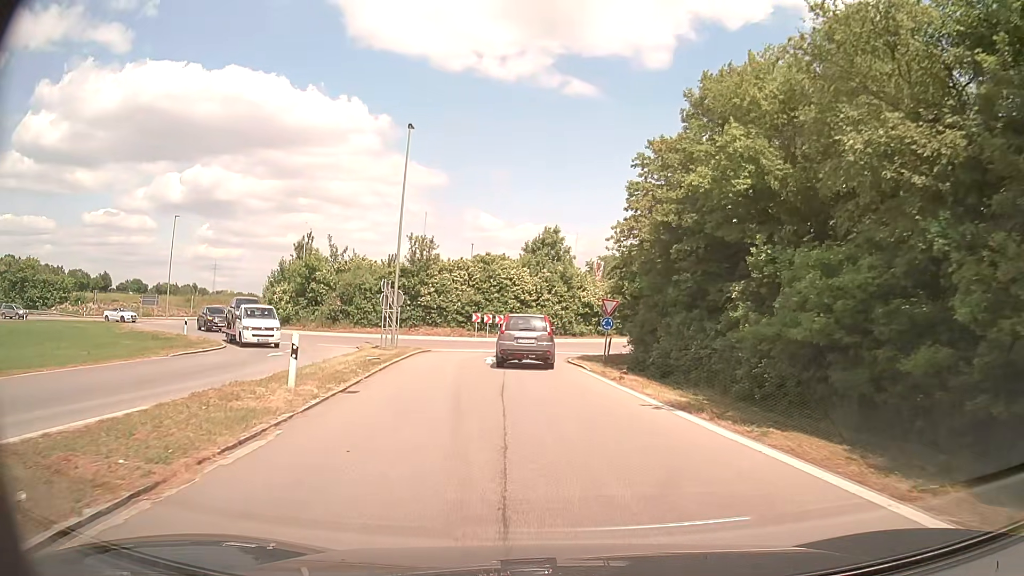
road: trunk_link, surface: asphalt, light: Day
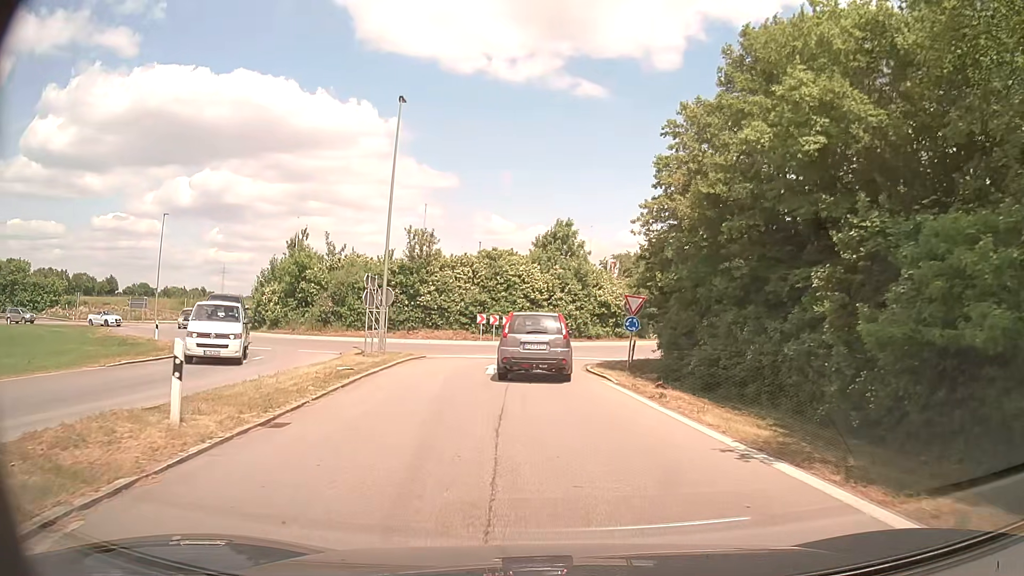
(0.0, +4.3) m; -1°
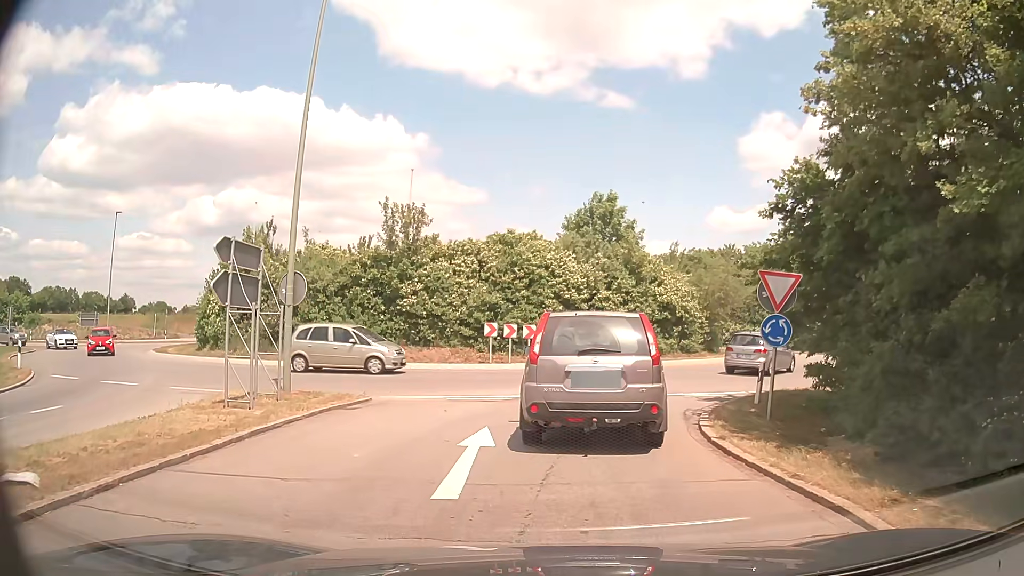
(-0.3, +12.8) m; -2°
(0, +10) (+3, +19) (+11, +26) (+17, +34) (+19, +43) (+18, +53) (+12, +62) (+6, +69) (0, +78) (-3, +87) m
